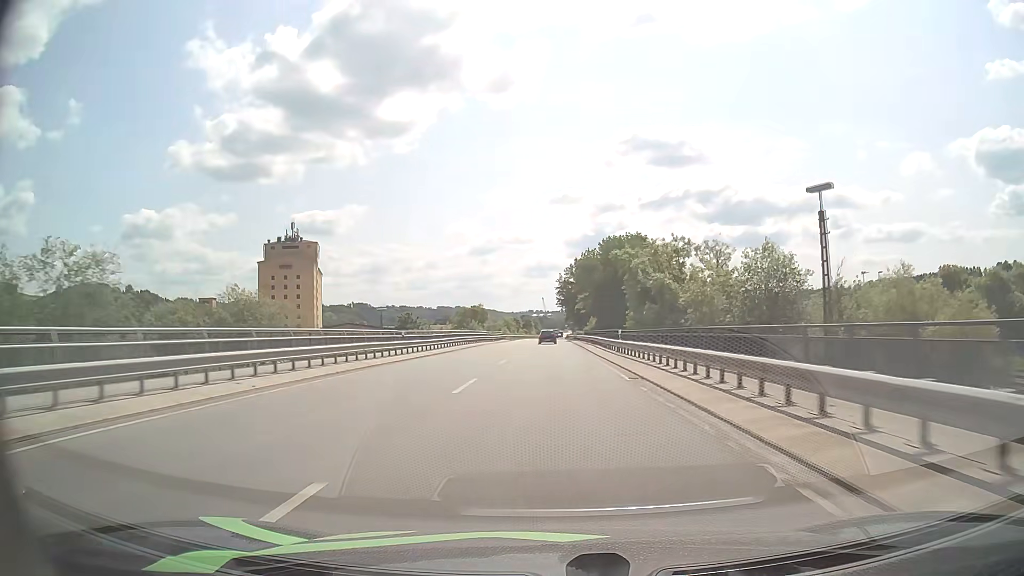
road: primary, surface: asphalt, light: Day
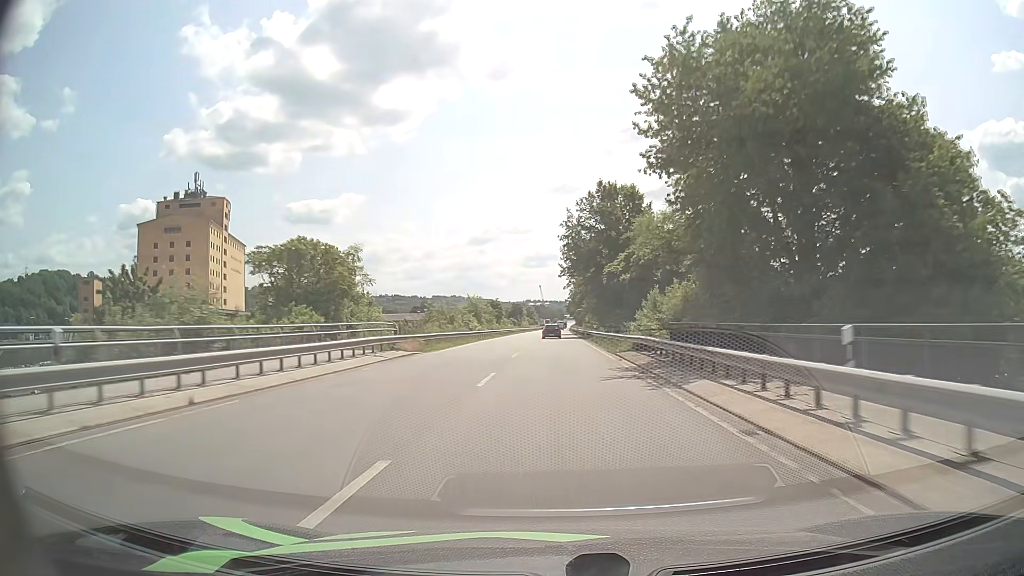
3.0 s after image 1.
(-0.1, +71.4) m; 0°
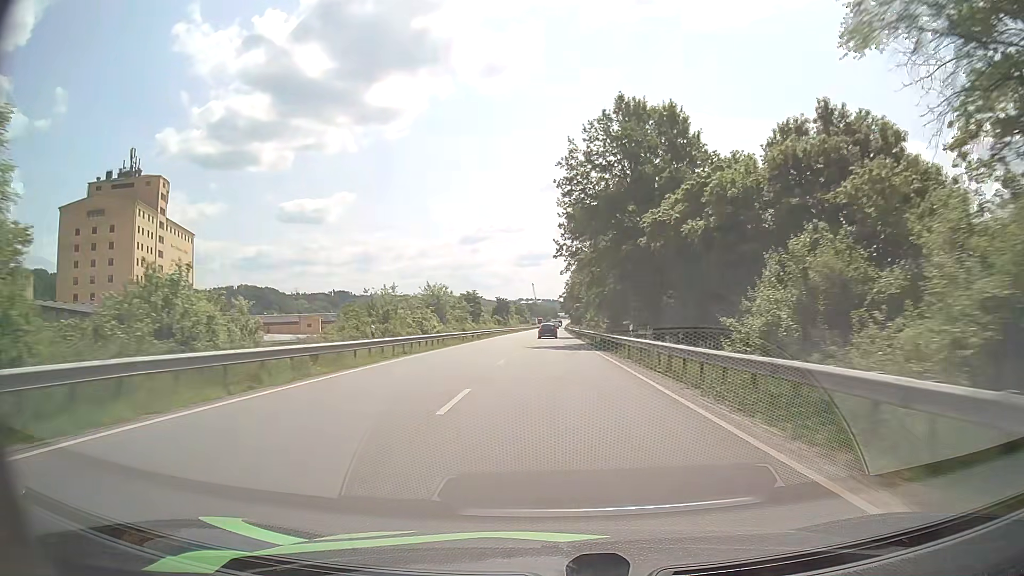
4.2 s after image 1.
(+0.1, +28.8) m; 0°
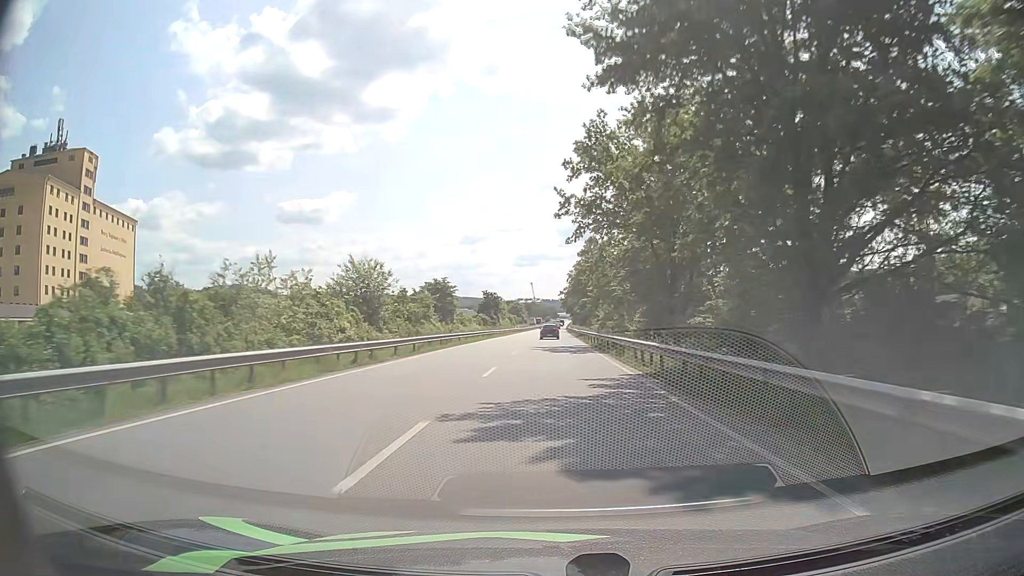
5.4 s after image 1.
(+0.1, +28.7) m; 0°
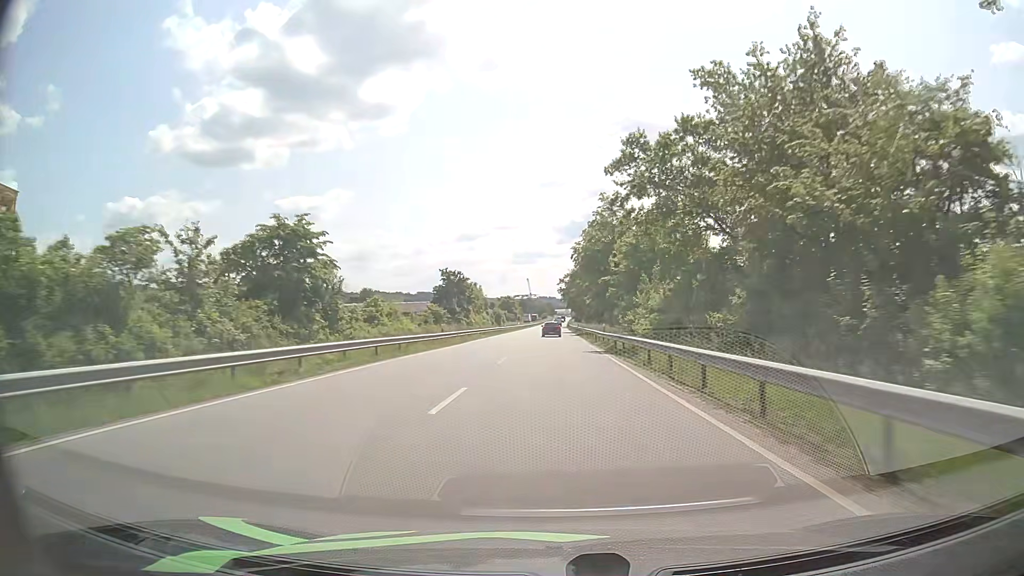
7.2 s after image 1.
(+0.1, +43.7) m; 0°
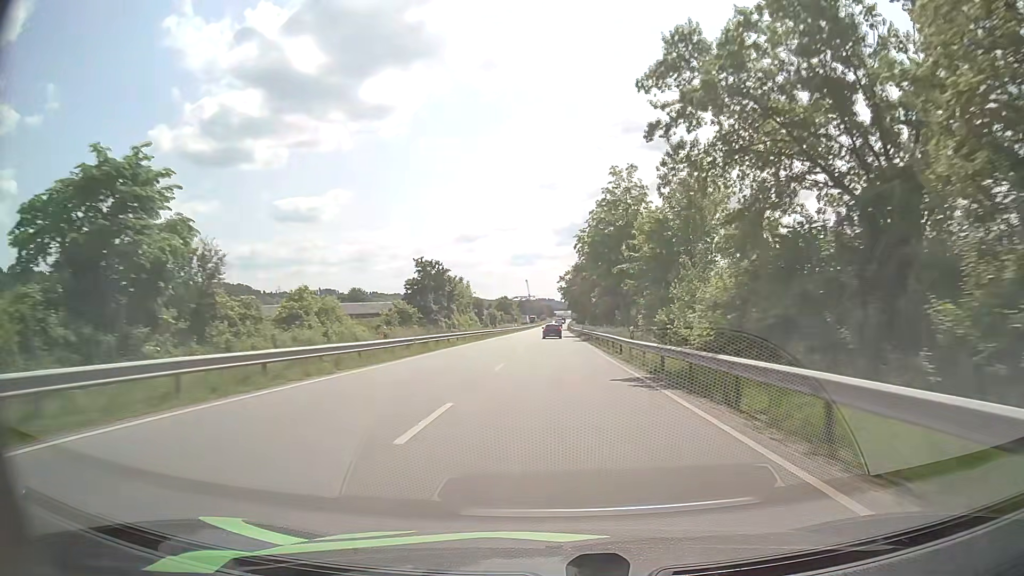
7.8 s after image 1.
(0.0, +14.5) m; 0°
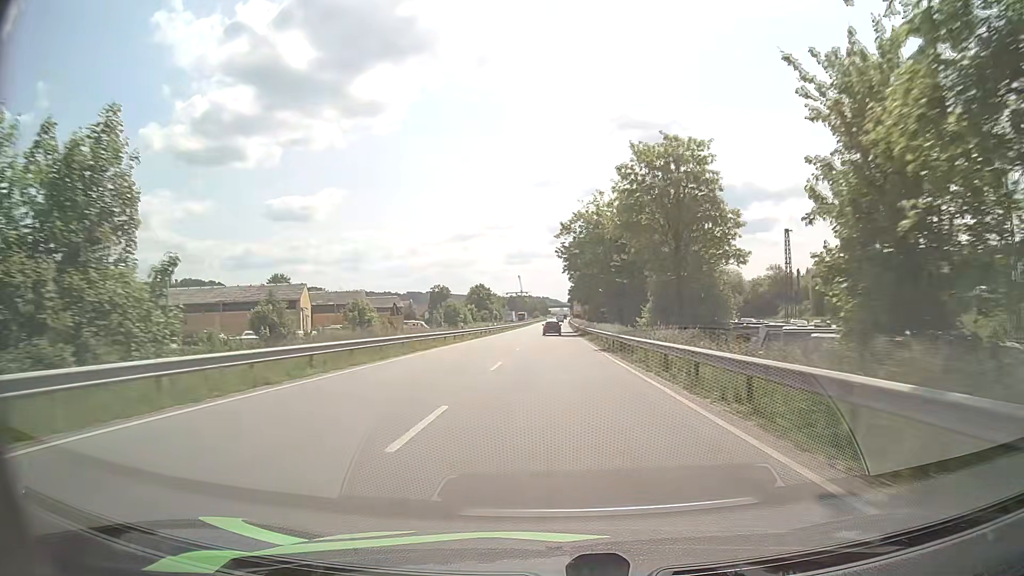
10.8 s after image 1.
(+0.6, +72.9) m; +1°
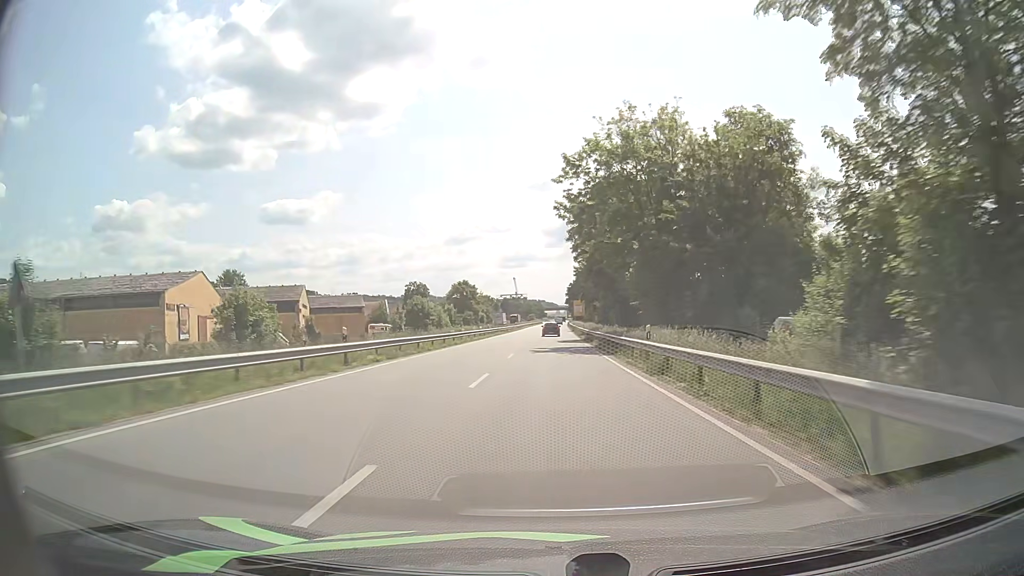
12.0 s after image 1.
(+0.1, +28.7) m; 0°
(0, +10) (0, +20) (0, +30) (0, +40) (0, +50) (+1, +60) (+1, +70) (+1, +80) (+1, +90) (+1, +100) m
